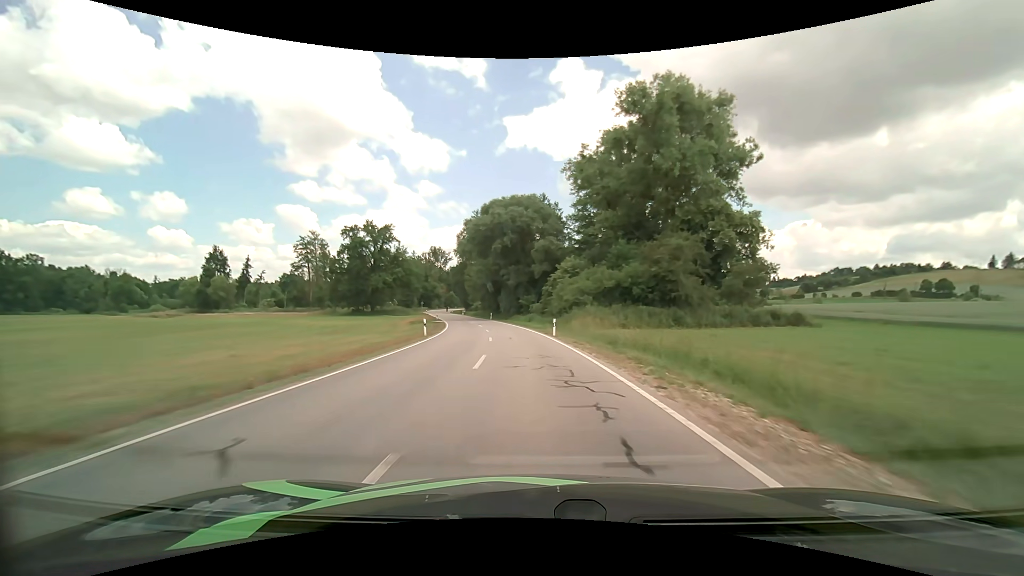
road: secondary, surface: asphalt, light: Day
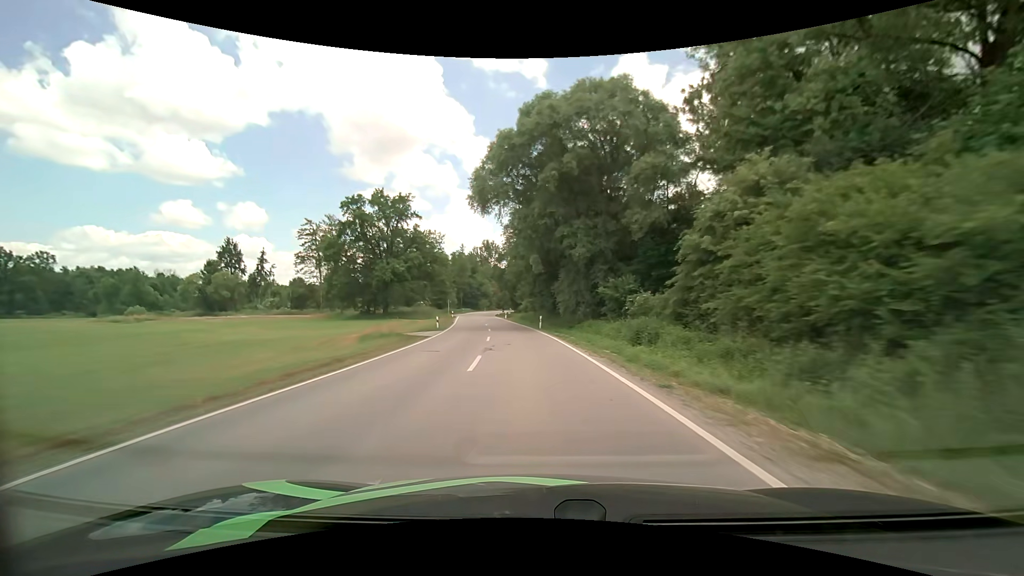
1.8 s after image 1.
(-2.2, +35.4) m; -7°
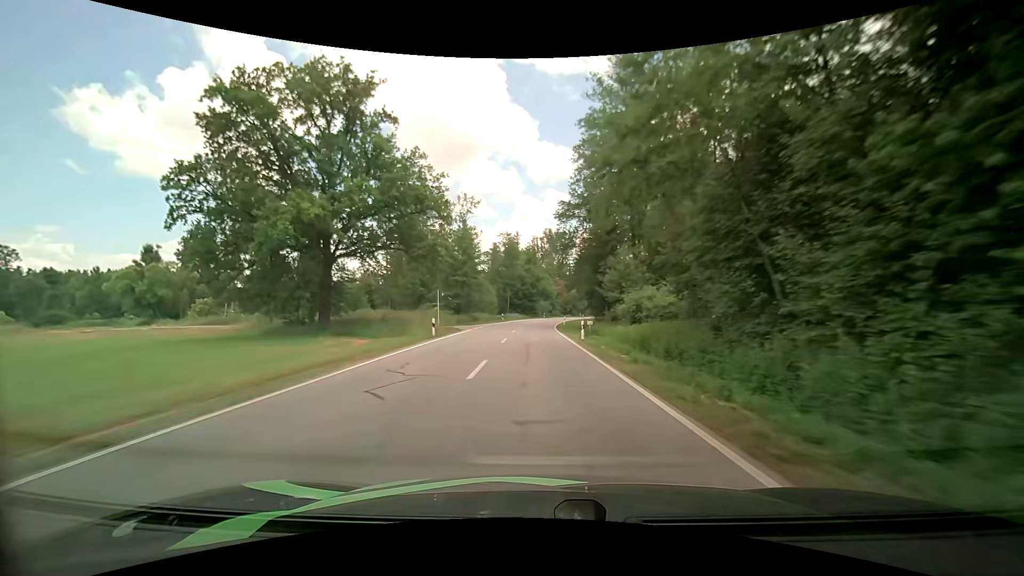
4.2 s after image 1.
(-3.5, +47.6) m; -7°
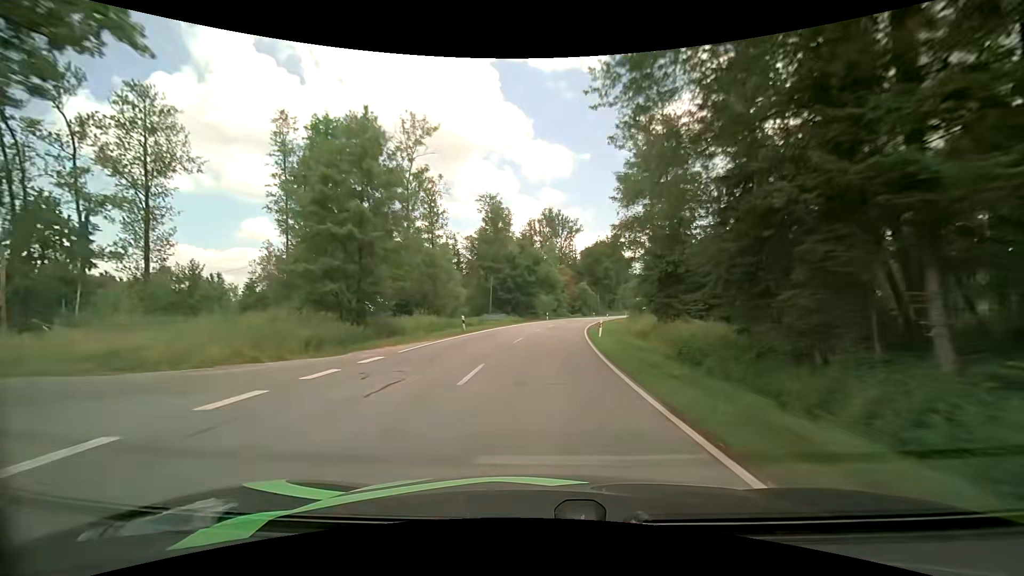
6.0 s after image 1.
(-0.4, +35.2) m; 0°
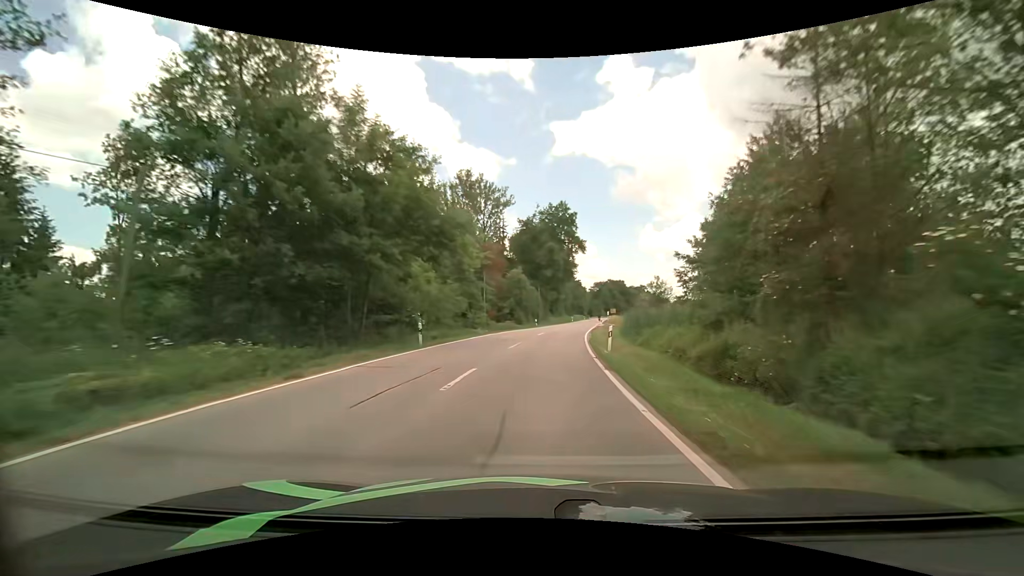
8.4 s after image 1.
(+2.8, +46.0) m; +8°
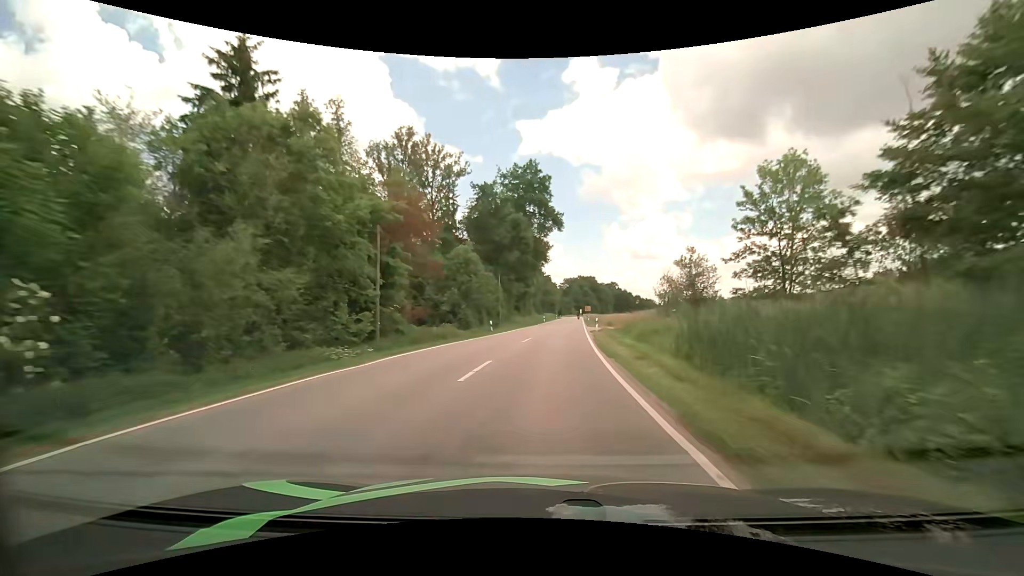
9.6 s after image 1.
(+0.8, +23.3) m; +4°
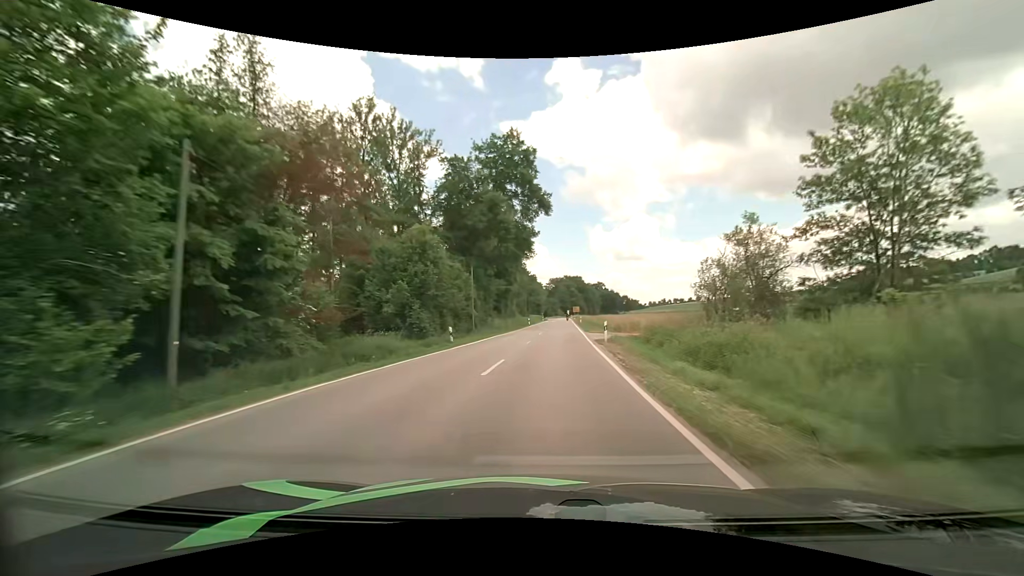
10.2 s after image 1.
(+0.2, +11.8) m; +1°
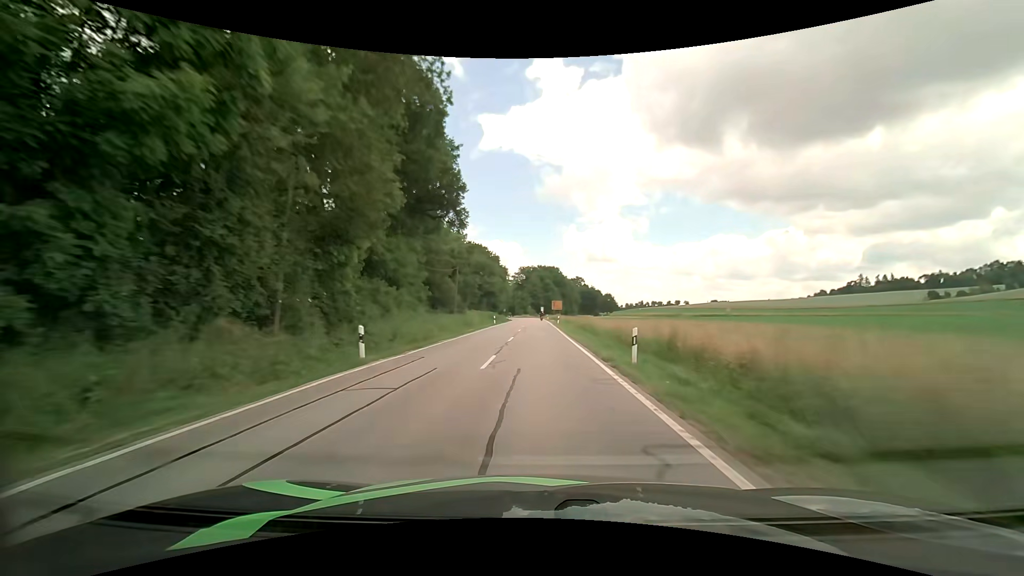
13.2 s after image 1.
(+2.9, +59.5) m; +3°
(0, +10) (0, +20) (0, +30) (0, +40) (0, +50) (0, +60) (0, +70) (0, +80) (0, +90) (-1, +100) m
